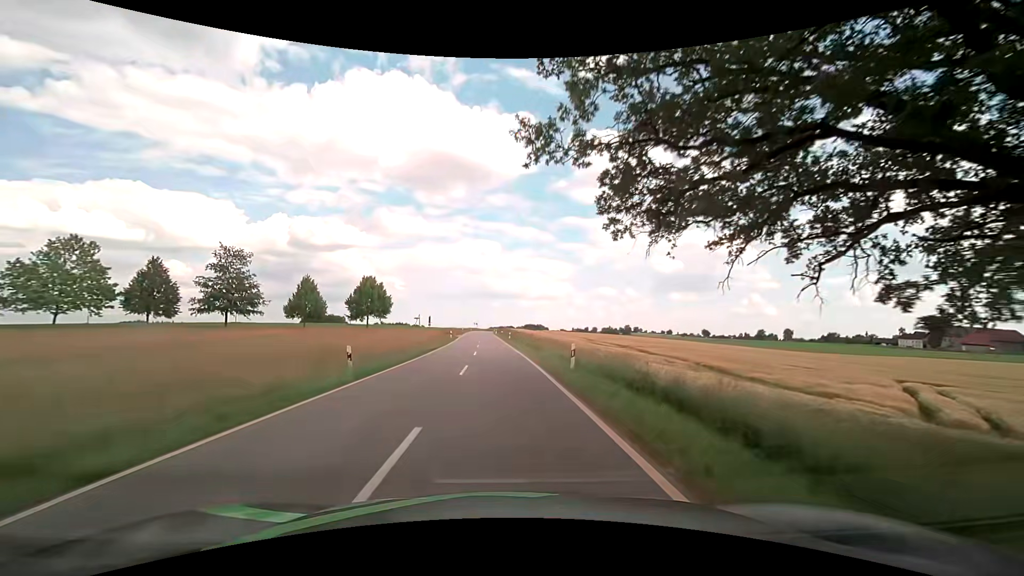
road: tertiary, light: Day
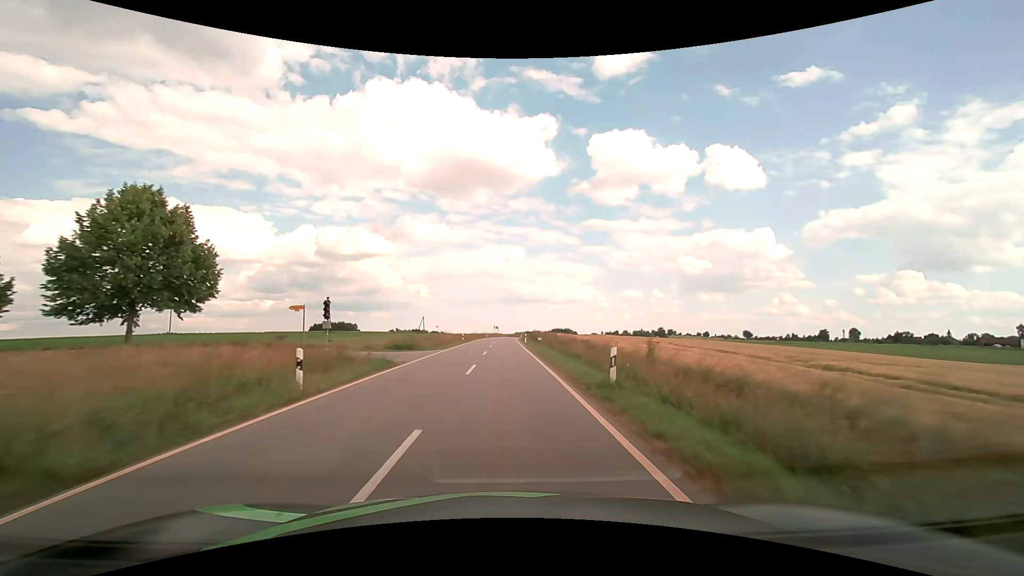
(-1.4, +49.5) m; -3°
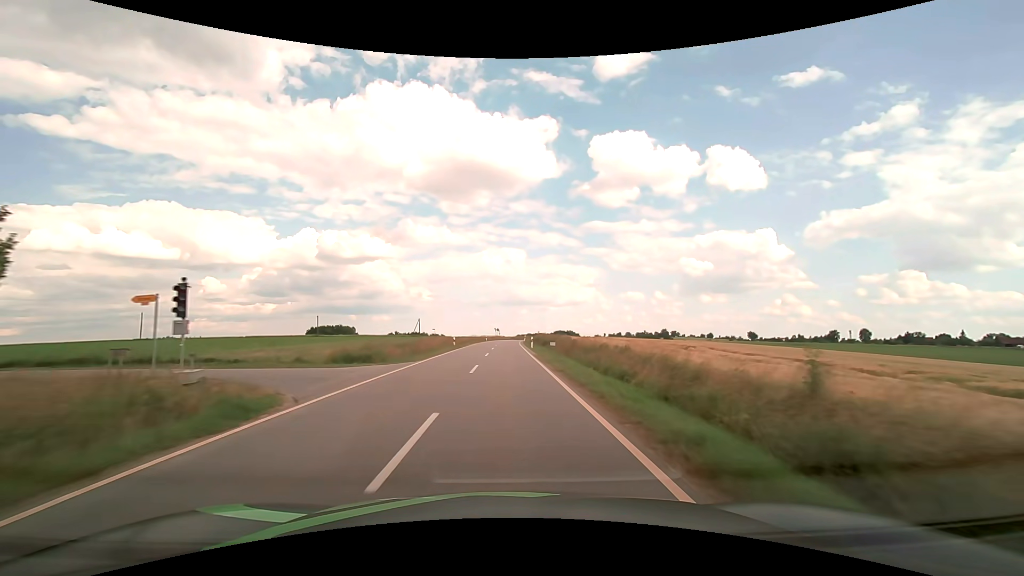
(0.0, +10.8) m; 0°
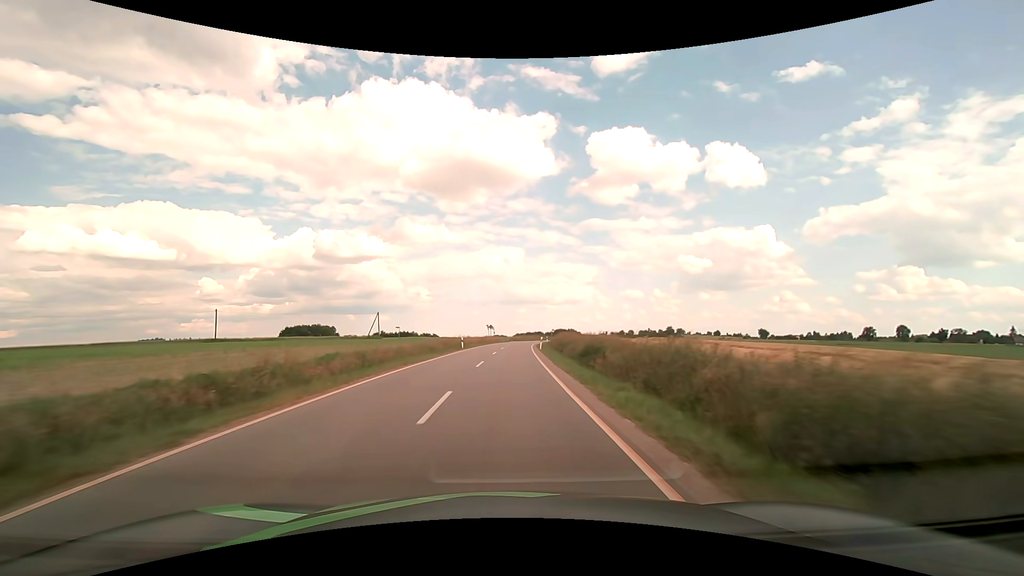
(+0.1, +46.0) m; 0°
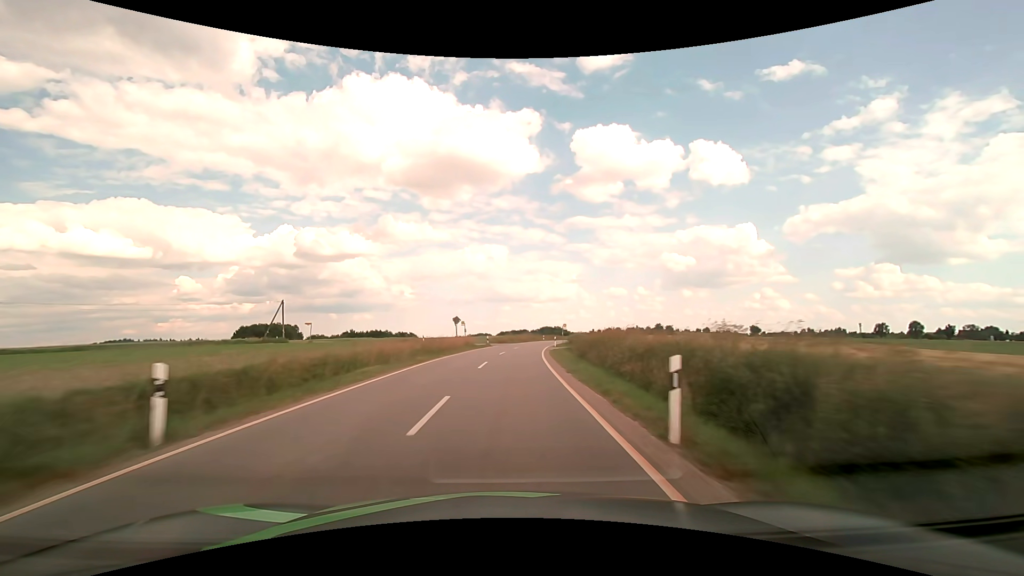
(+0.6, +37.5) m; +2°
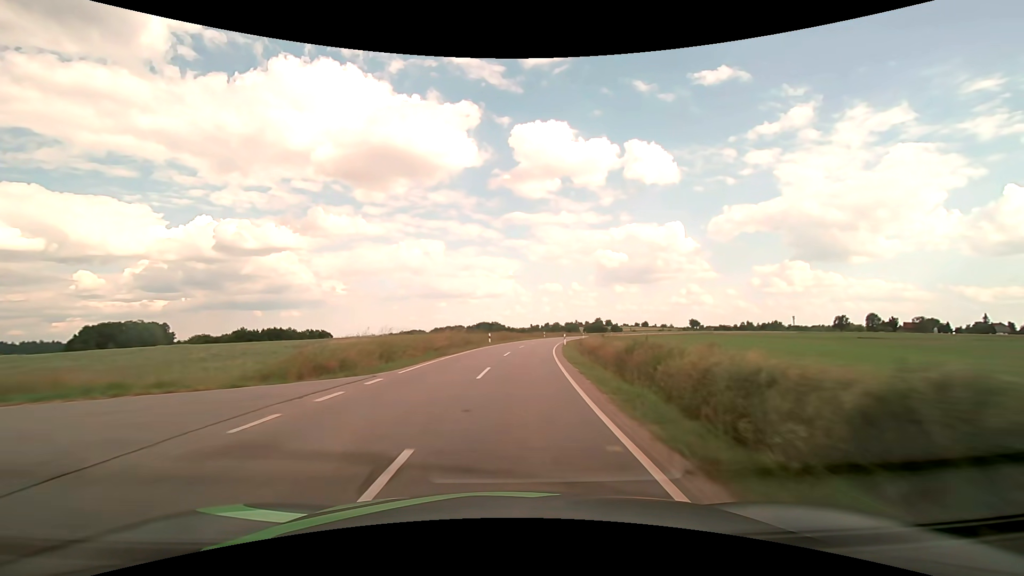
(+2.8, +53.5) m; +7°
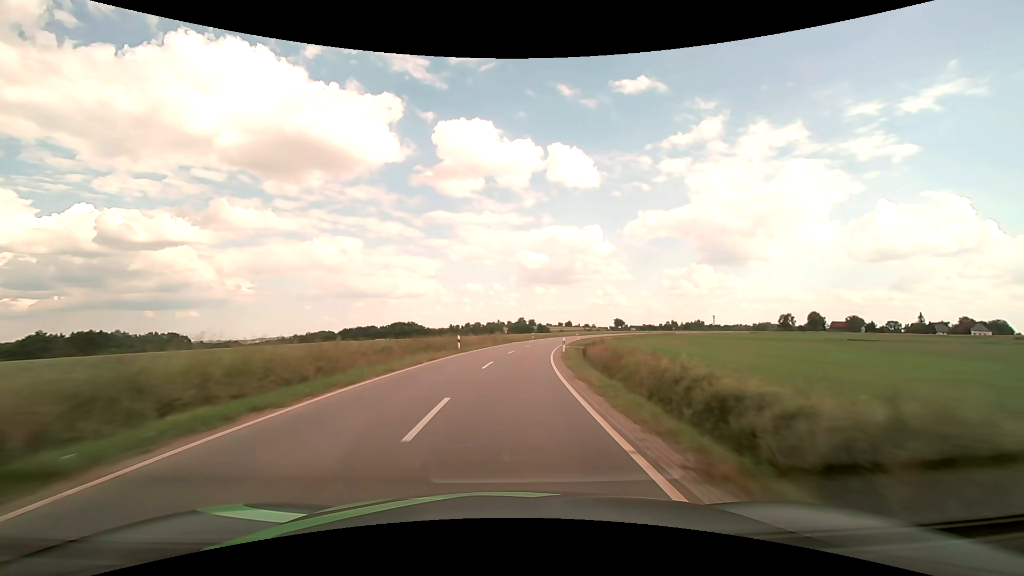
(+4.5, +56.1) m; +9°
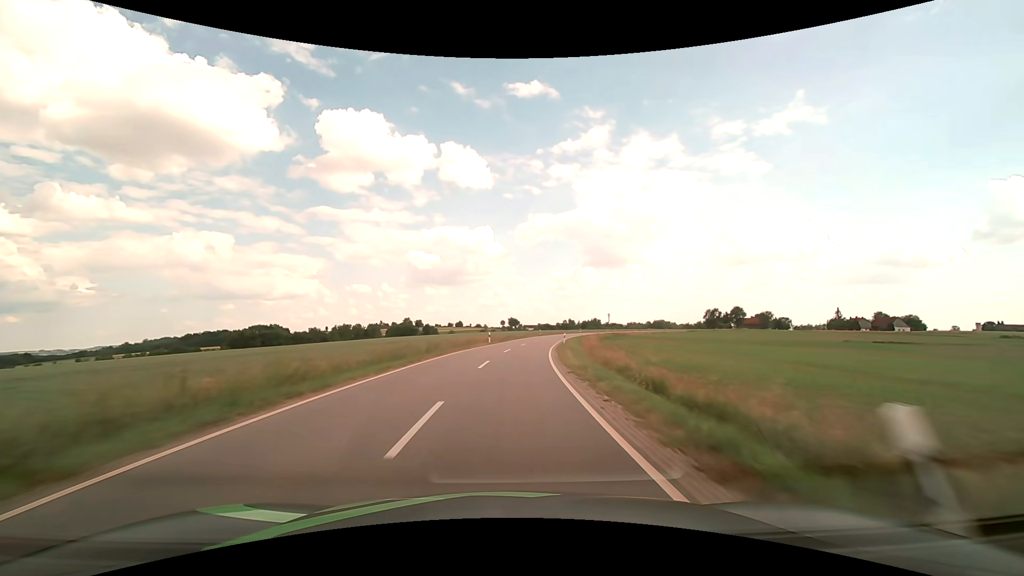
(+7.8, +73.1) m; +12°
